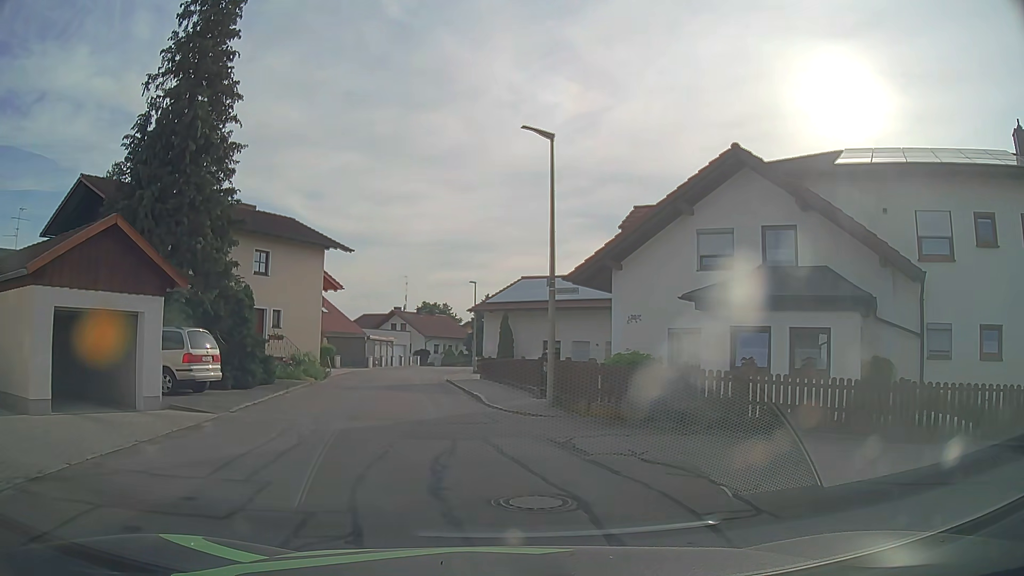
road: residential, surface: asphalt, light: Day
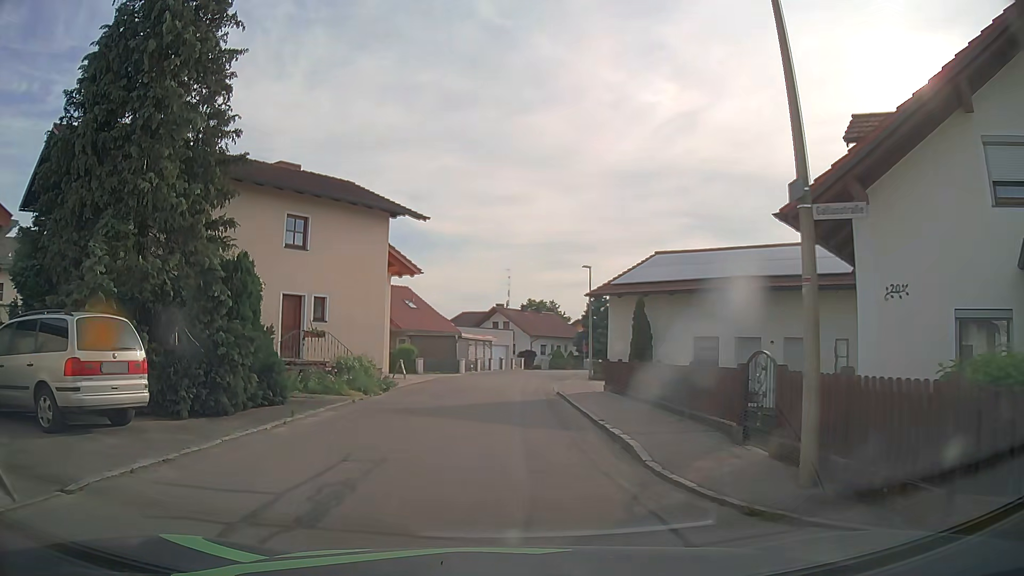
(-0.6, +8.9) m; -8°
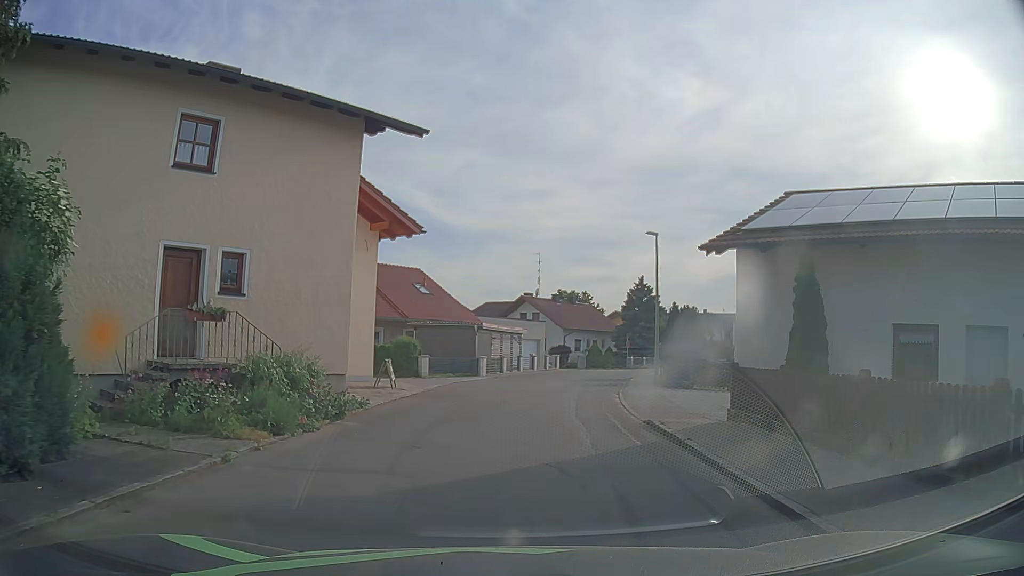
(-0.6, +10.0) m; -4°
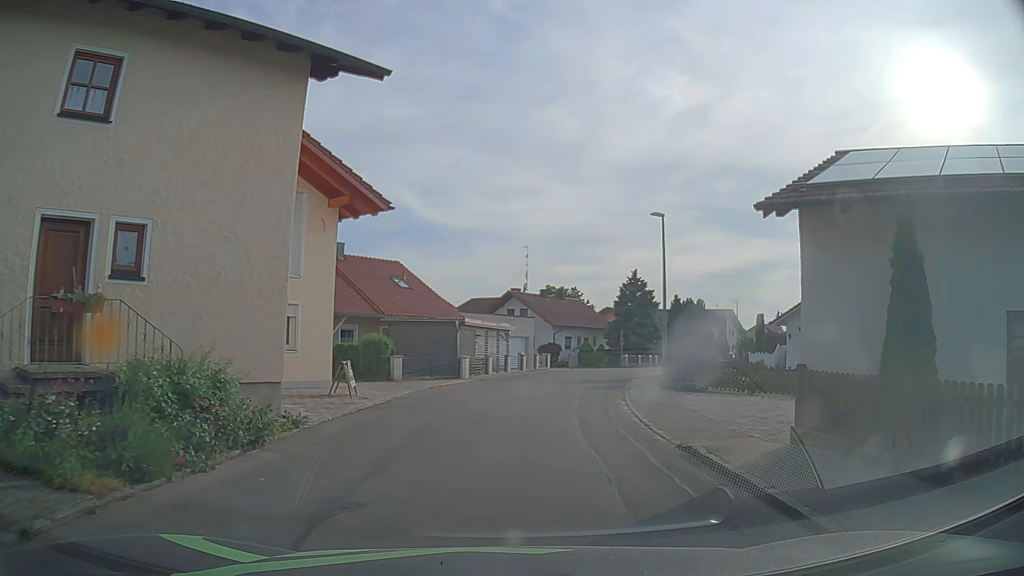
(+0.1, +3.6) m; +1°
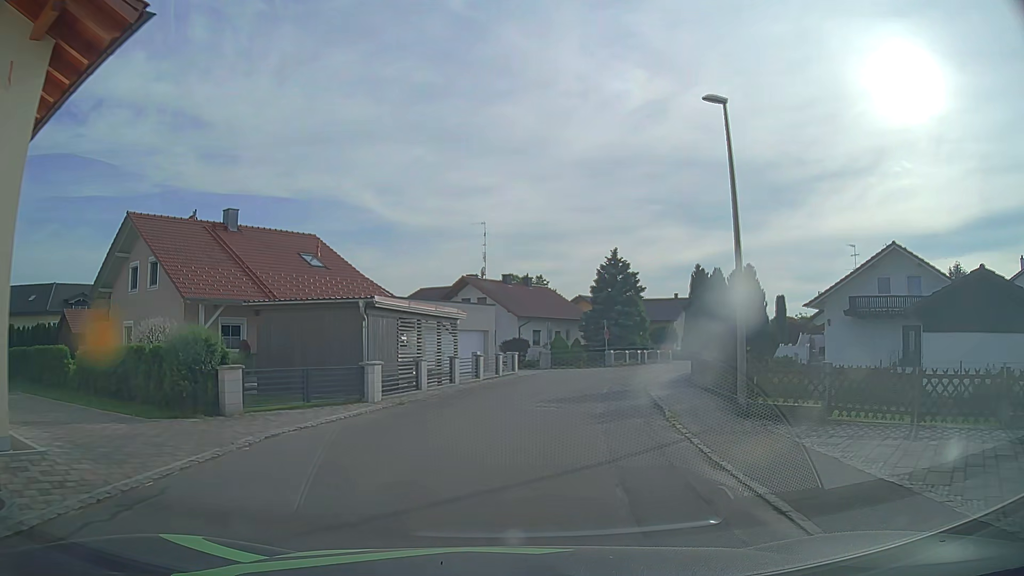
(+0.4, +11.5) m; +3°
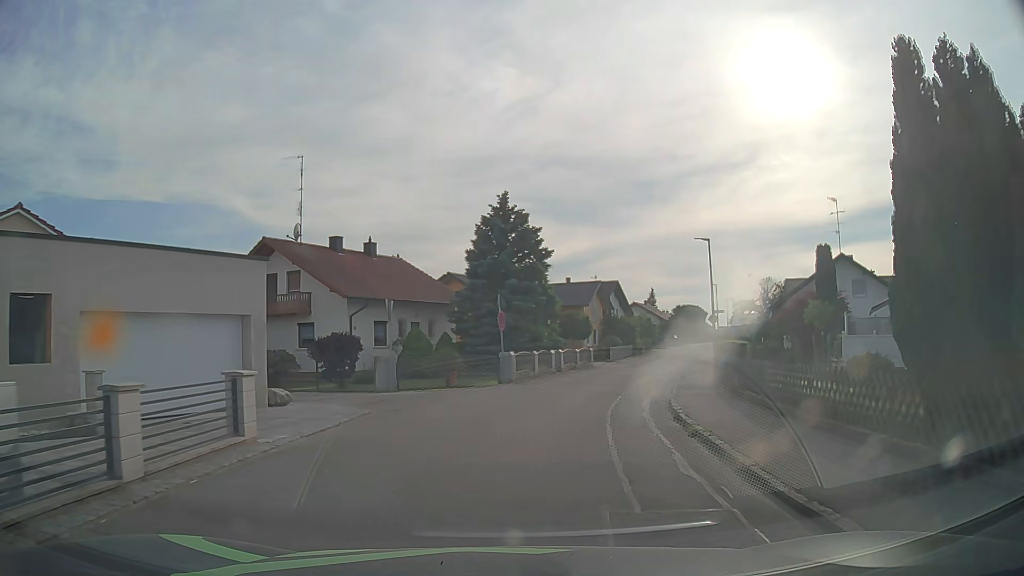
(+1.8, +20.2) m; +11°
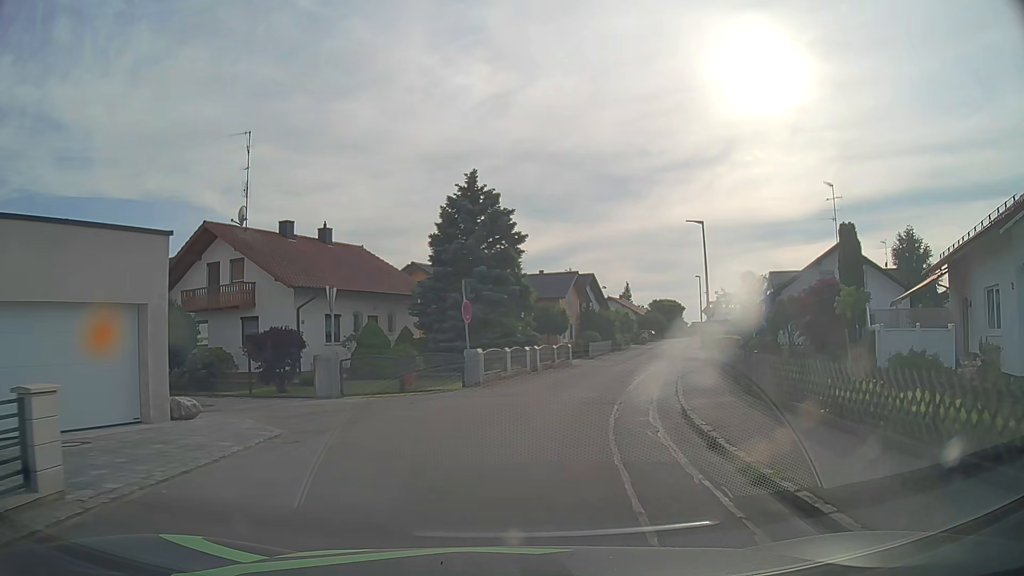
(+0.1, +3.7) m; +2°
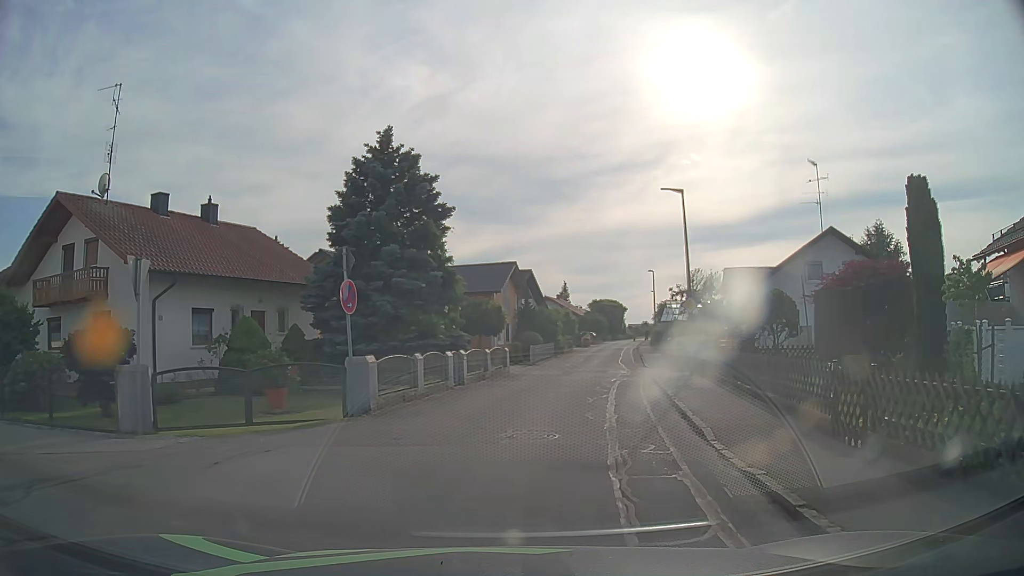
(+0.4, +6.9) m; +6°
